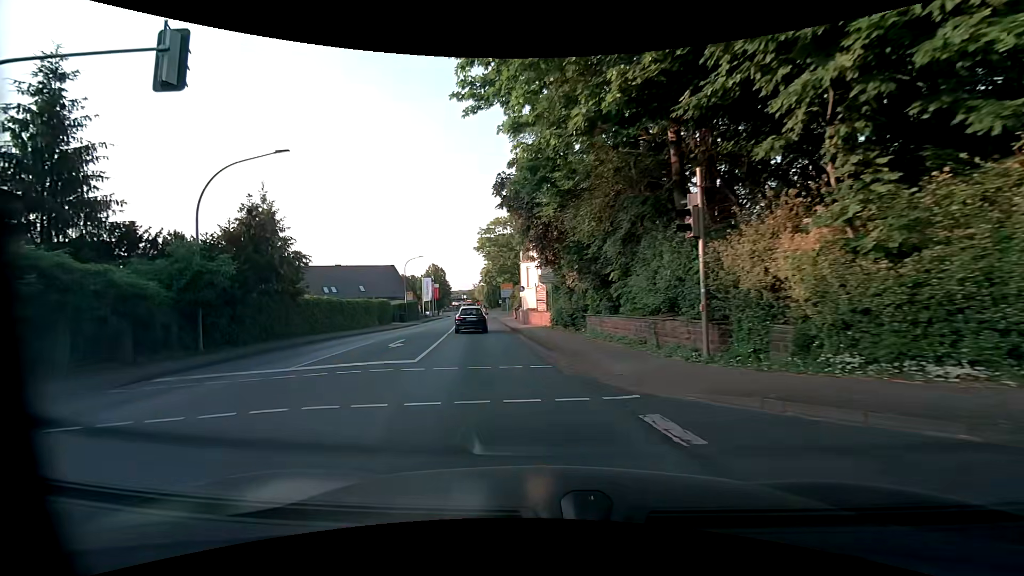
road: primary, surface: asphalt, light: Day
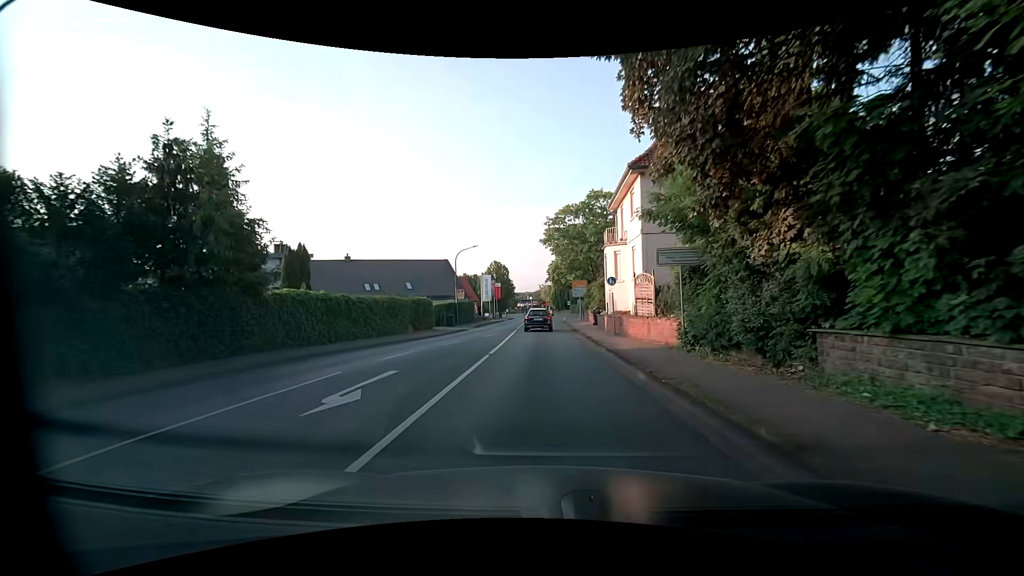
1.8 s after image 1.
(-1.5, +11.9) m; -8°
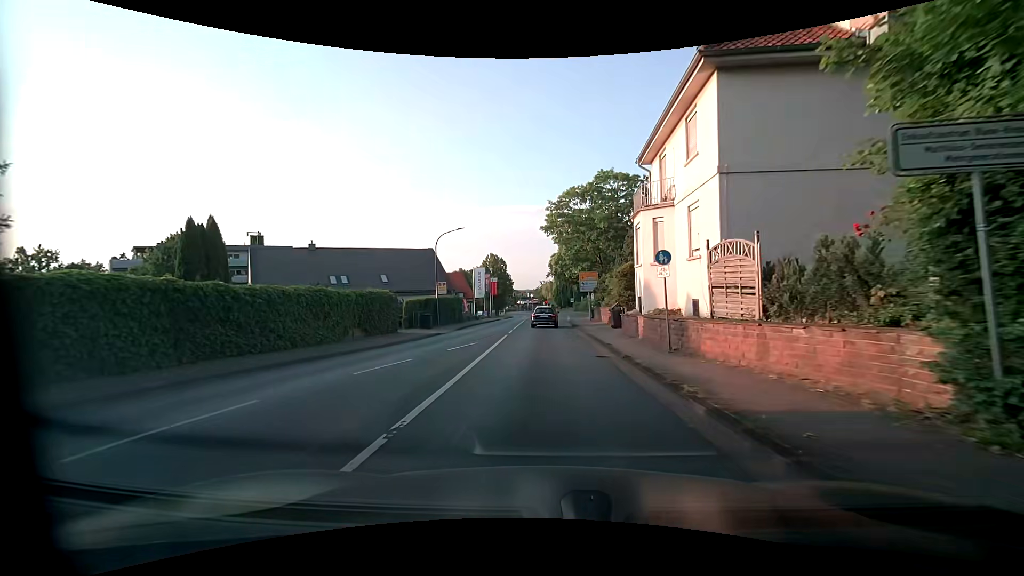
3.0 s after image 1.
(0.0, +9.9) m; +2°
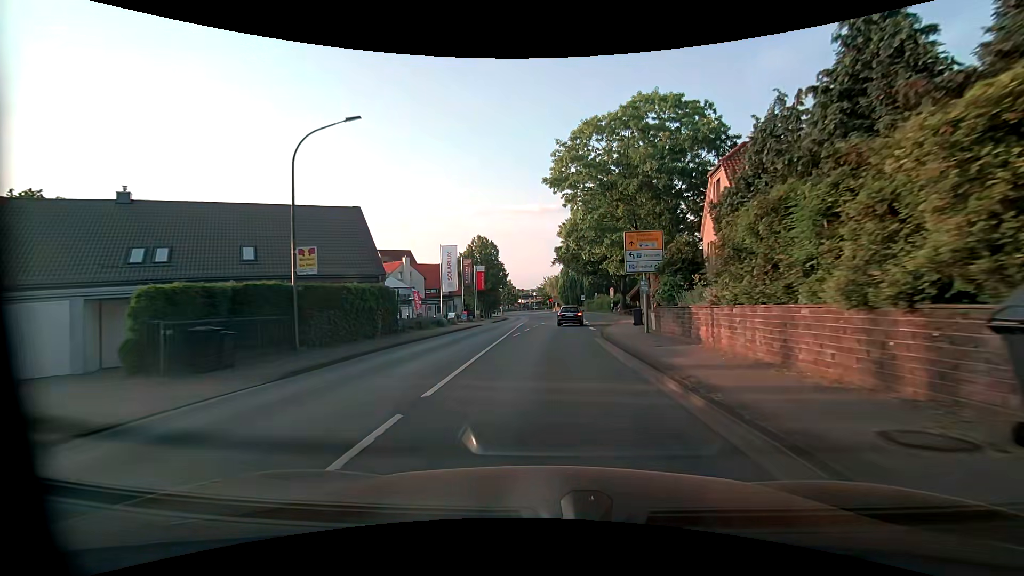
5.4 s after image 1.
(-0.7, +24.0) m; -2°
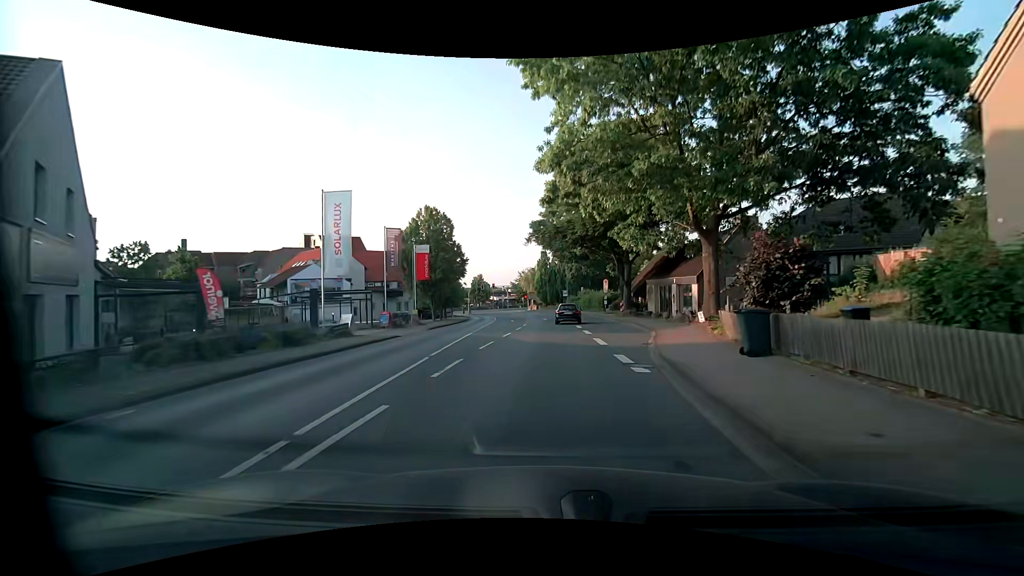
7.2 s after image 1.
(+0.4, +19.9) m; +3°
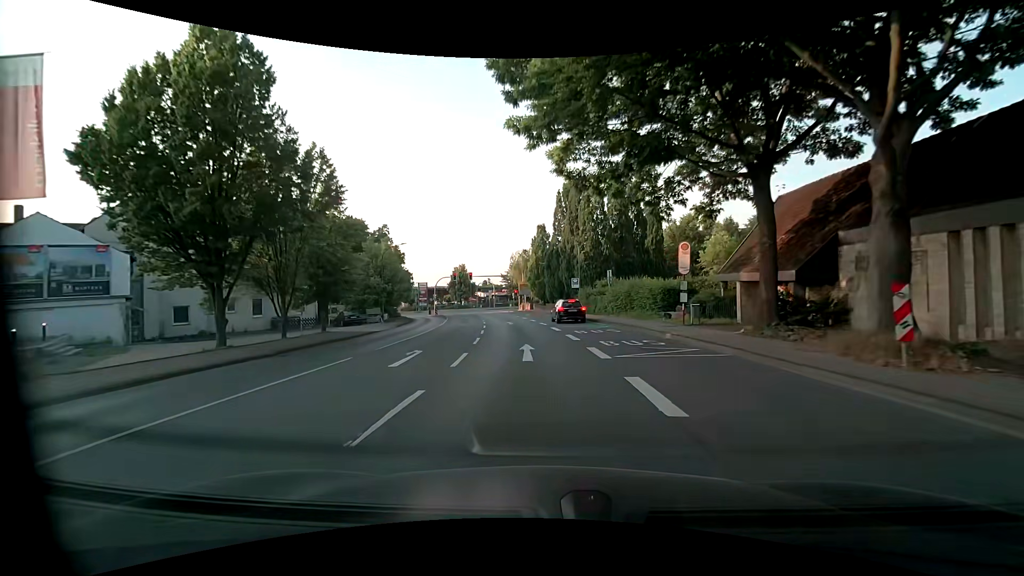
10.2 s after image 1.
(+0.6, +34.7) m; 0°
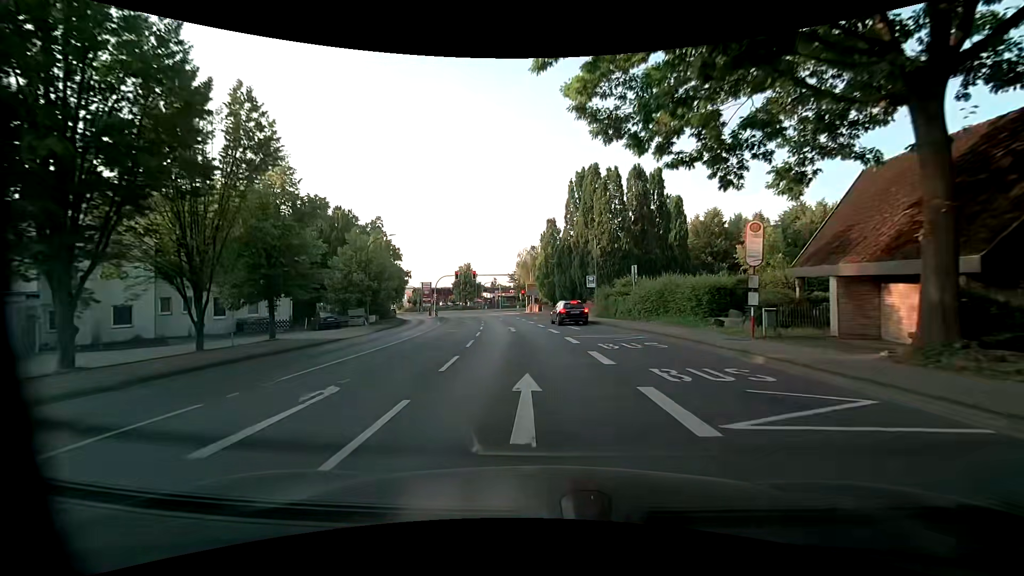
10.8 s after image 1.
(-0.1, +6.8) m; -1°
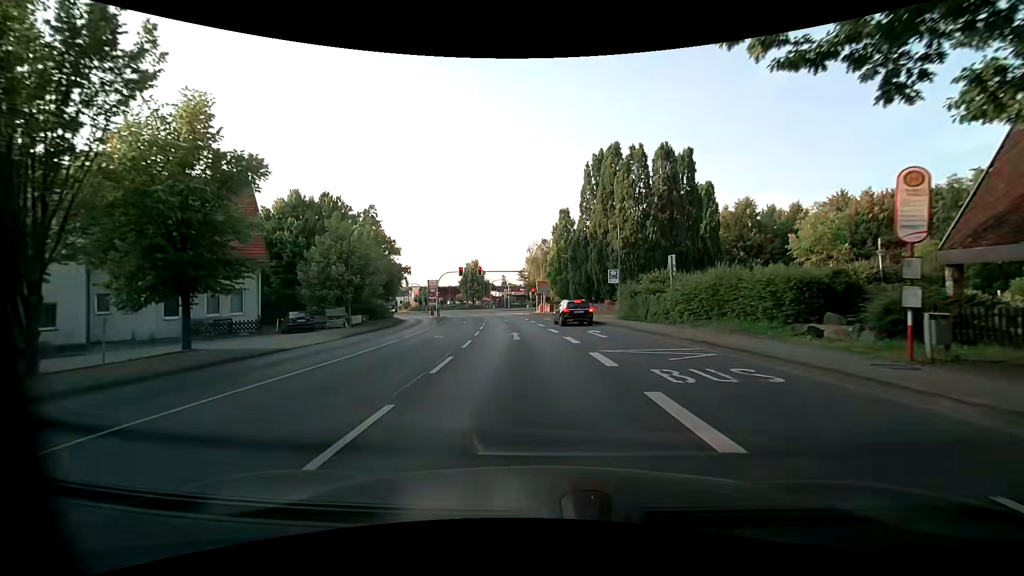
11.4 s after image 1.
(-0.1, +6.5) m; -1°
(0, +10) (-1, +20) (-2, +30) (-3, +40) (-4, +50) (-6, +60) (-8, +69) (-11, +79) (-14, +89) (-18, +98) m
